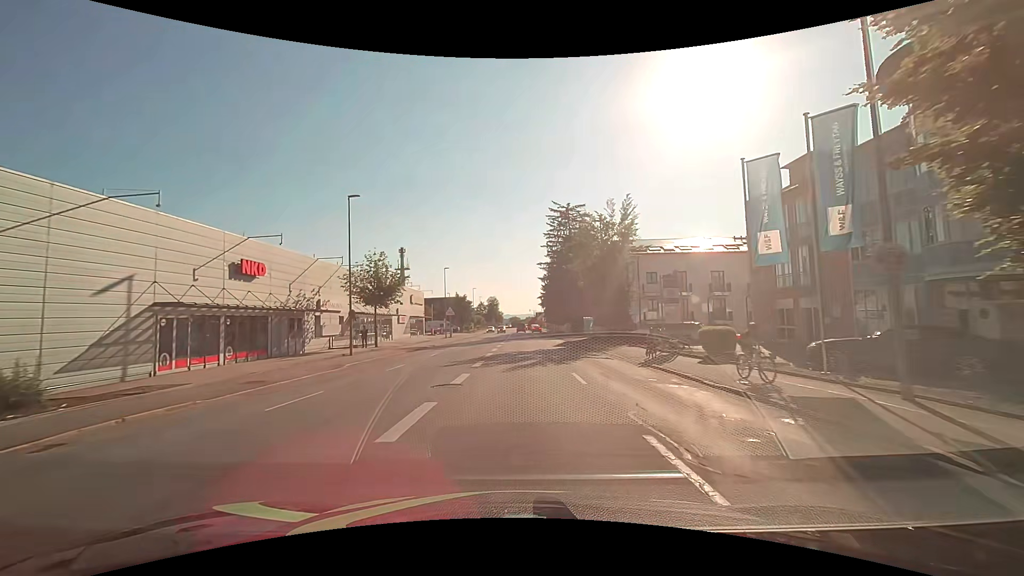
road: tertiary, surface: asphalt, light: Day
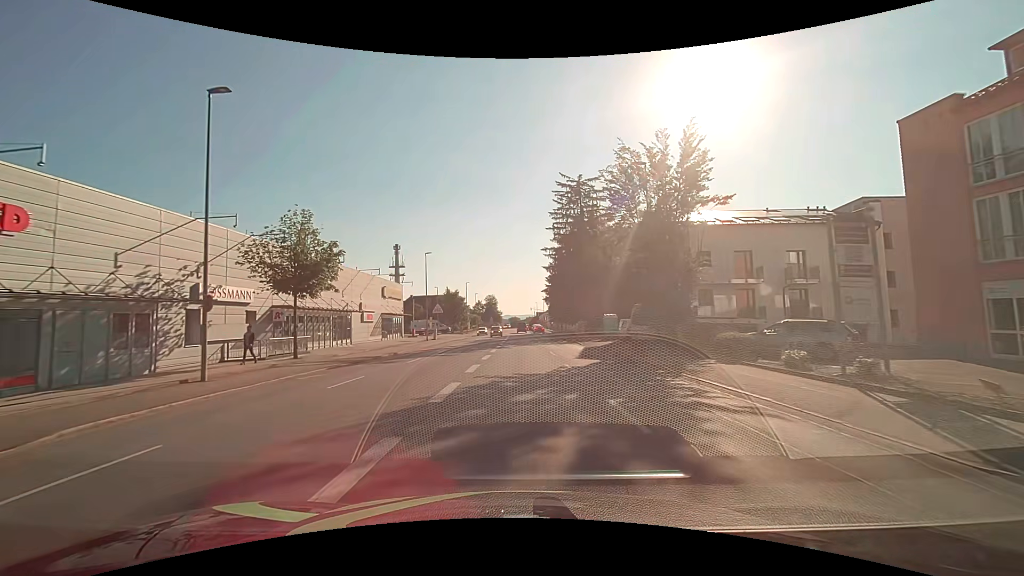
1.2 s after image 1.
(0.0, +14.9) m; 0°
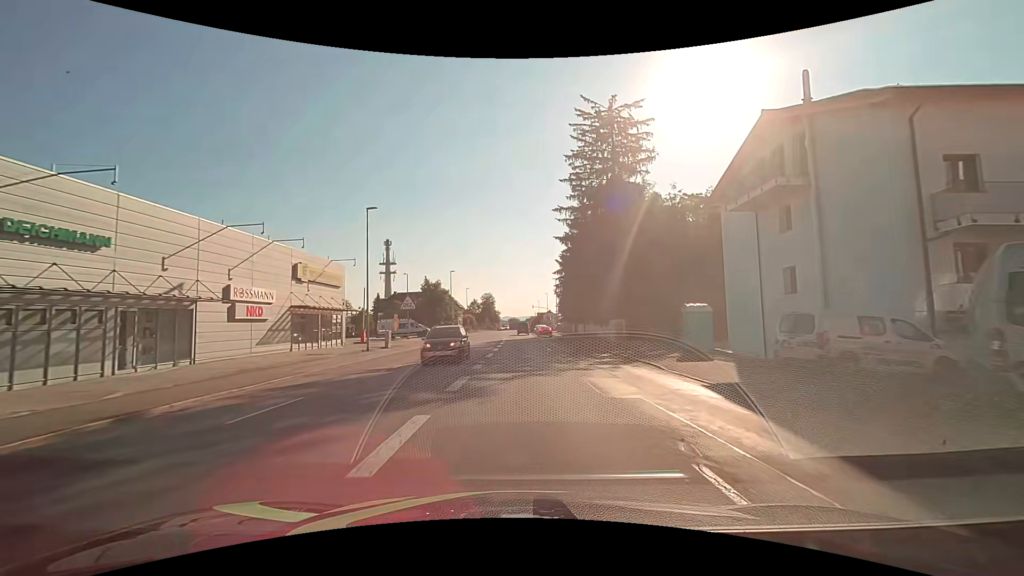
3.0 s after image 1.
(0.0, +22.6) m; 0°
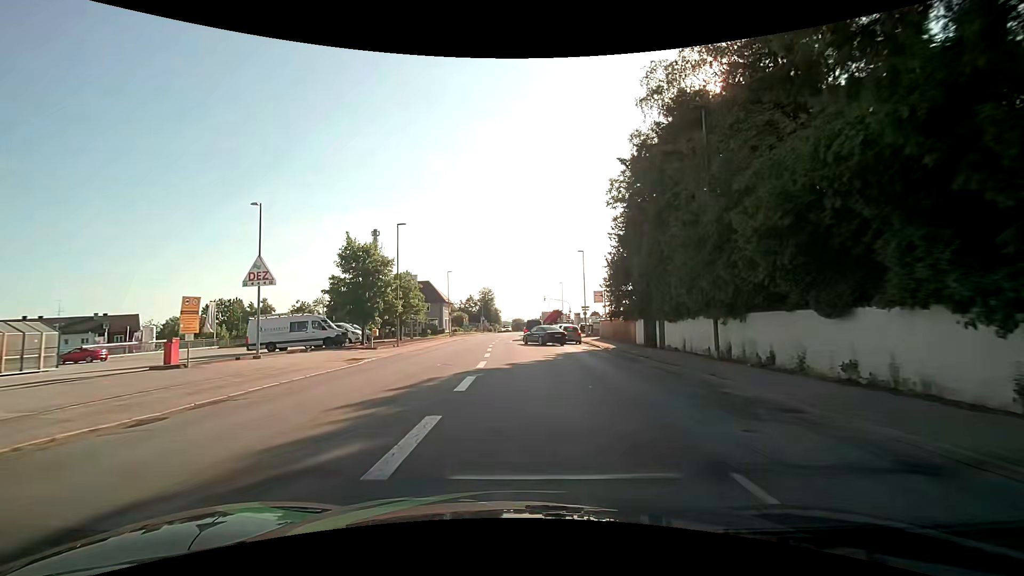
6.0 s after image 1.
(-0.2, +35.9) m; -1°
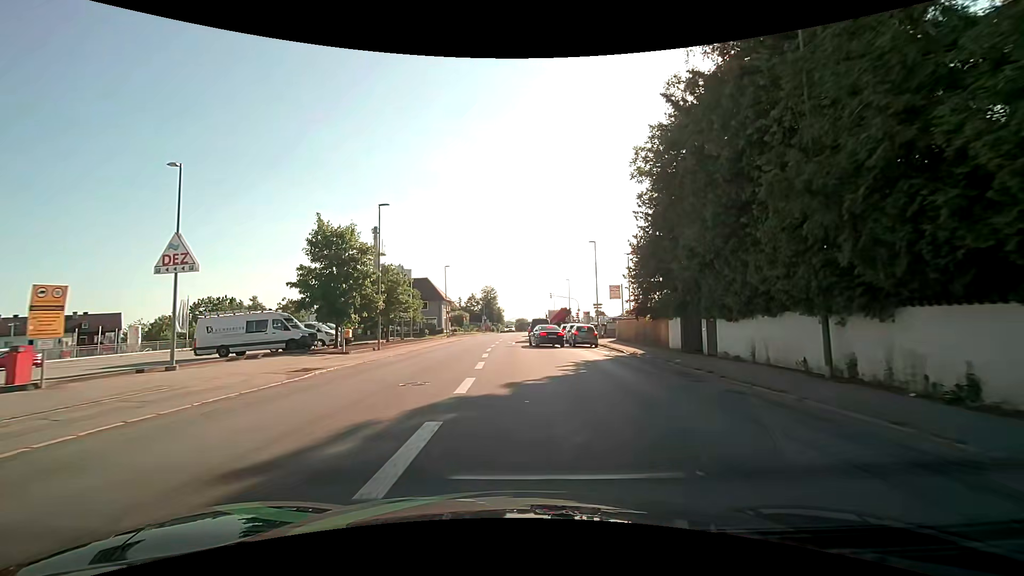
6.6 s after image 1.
(0.0, +6.6) m; -1°
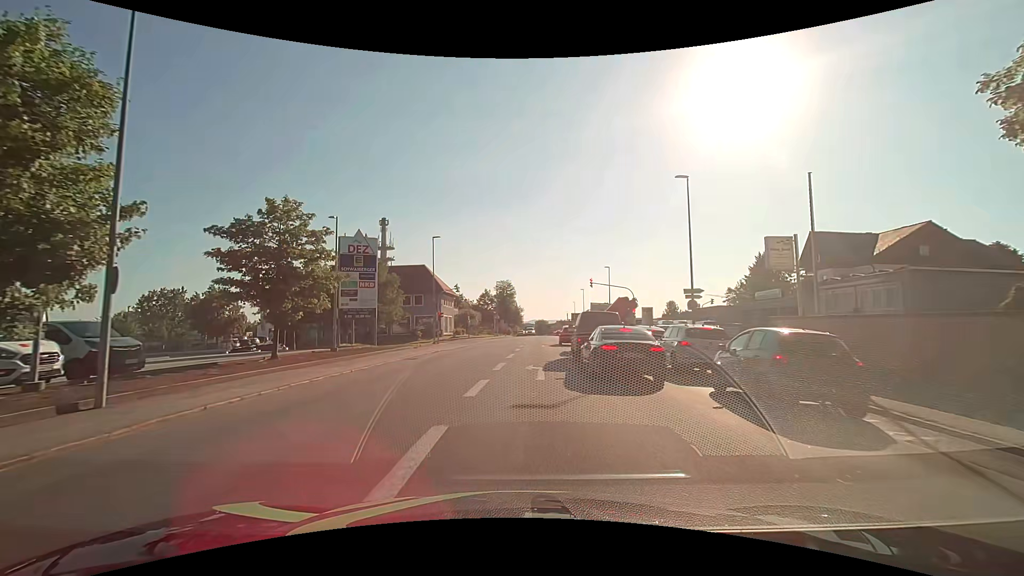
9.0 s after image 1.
(-0.1, +24.1) m; -1°
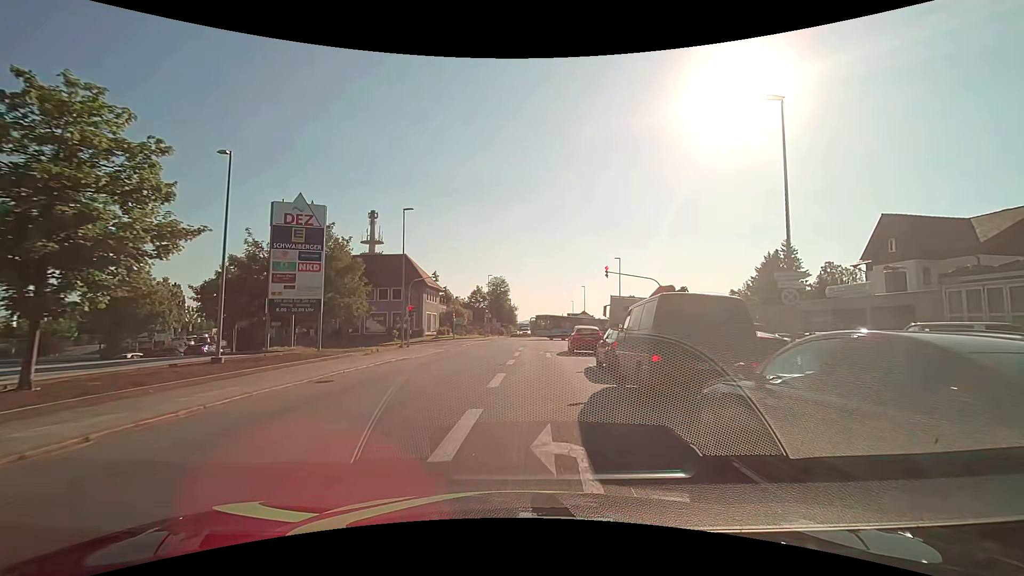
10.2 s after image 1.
(-0.2, +10.7) m; 0°
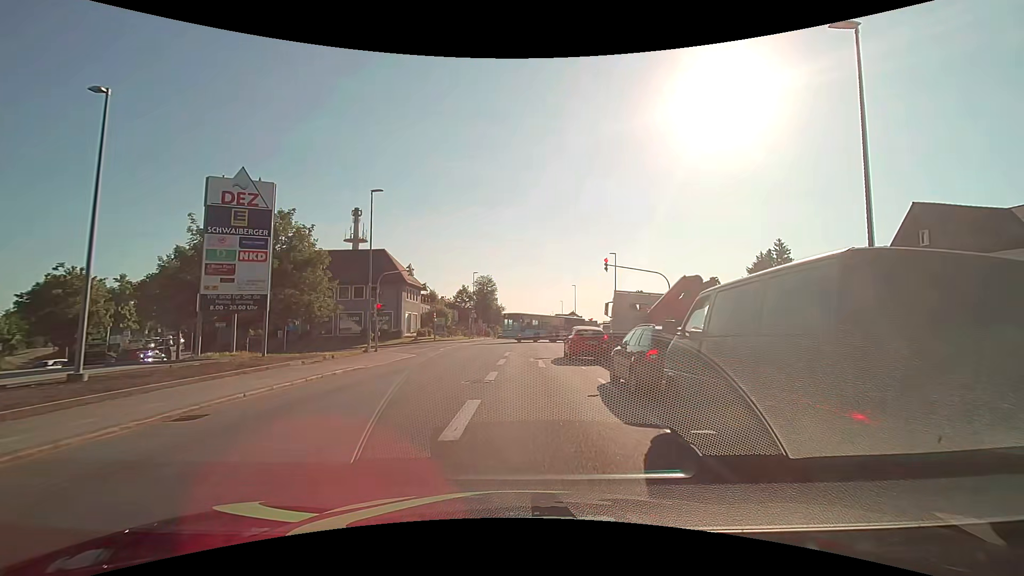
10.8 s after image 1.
(+0.1, +5.0) m; 0°
